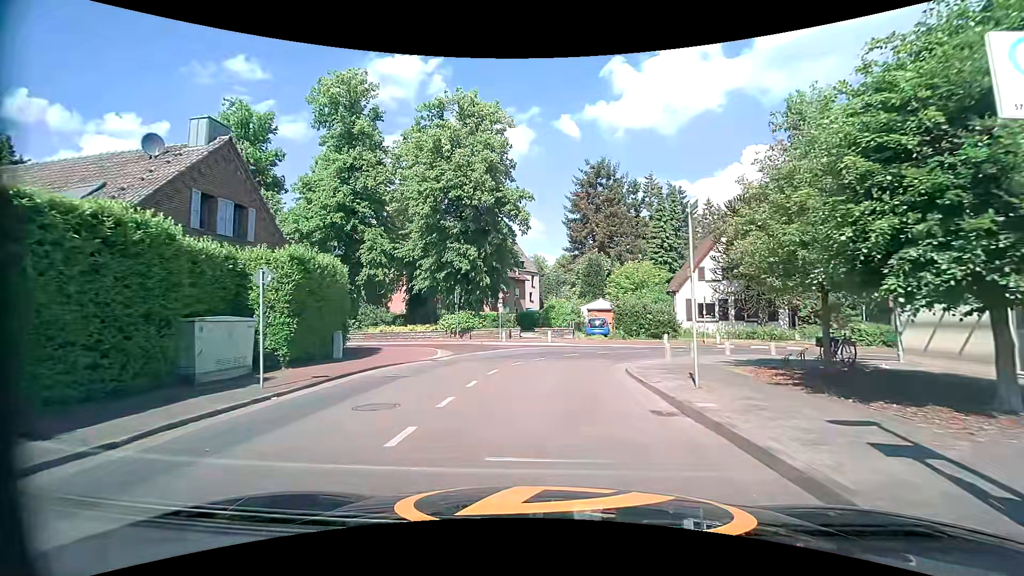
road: tertiary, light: Day
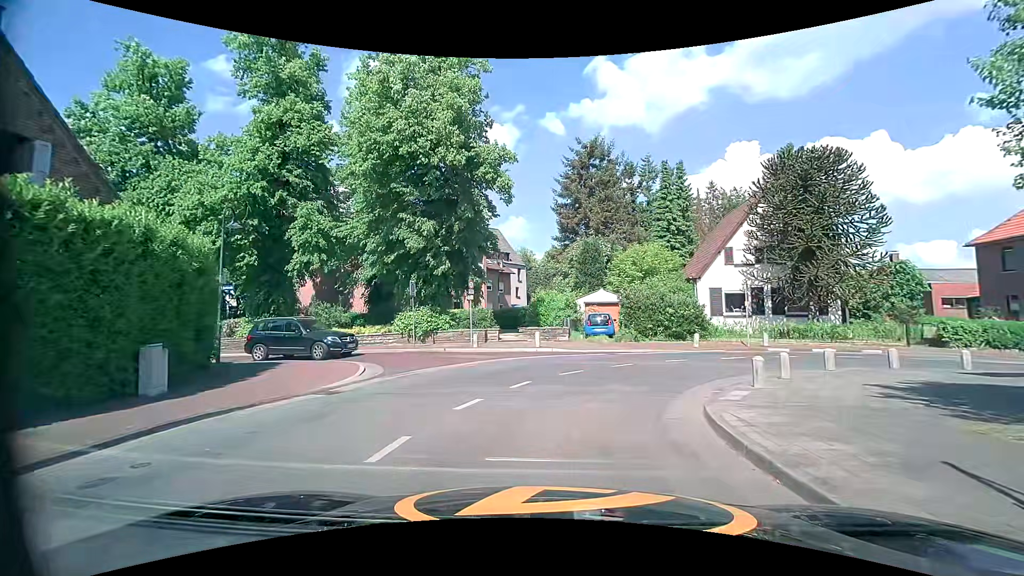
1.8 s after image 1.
(0.0, +8.0) m; 0°
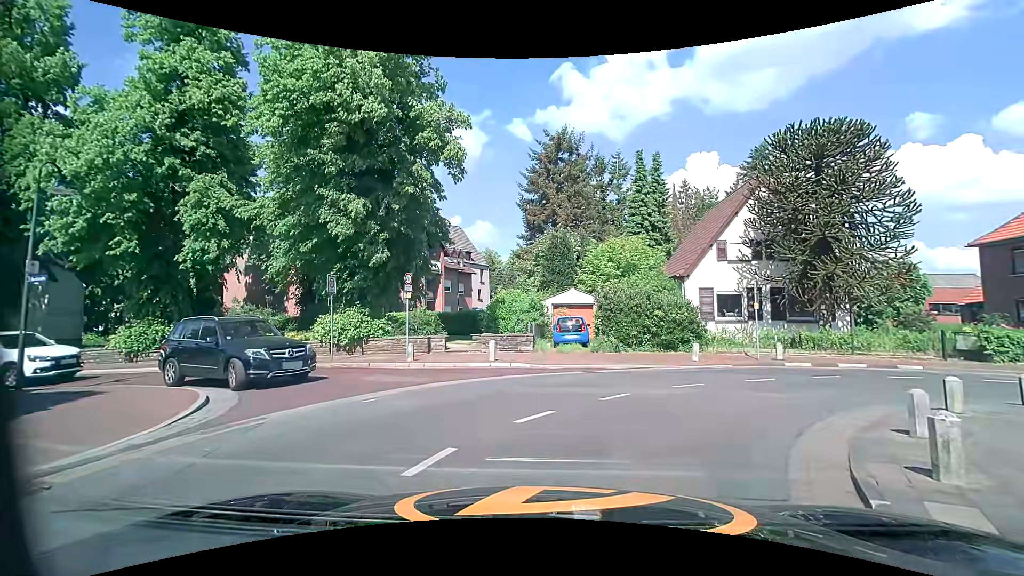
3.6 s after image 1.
(+0.2, +5.0) m; +6°
